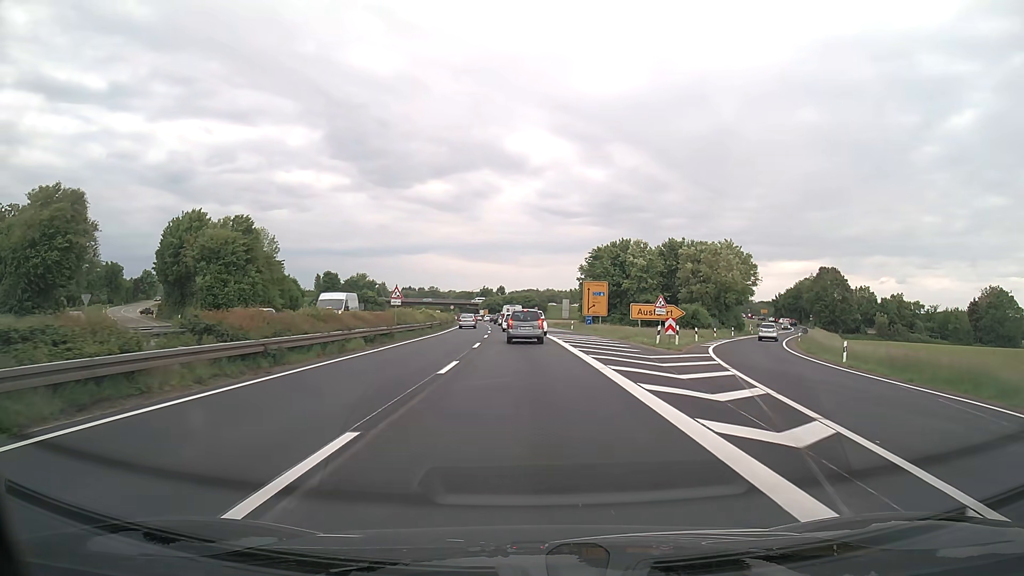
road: trunk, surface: asphalt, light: Day
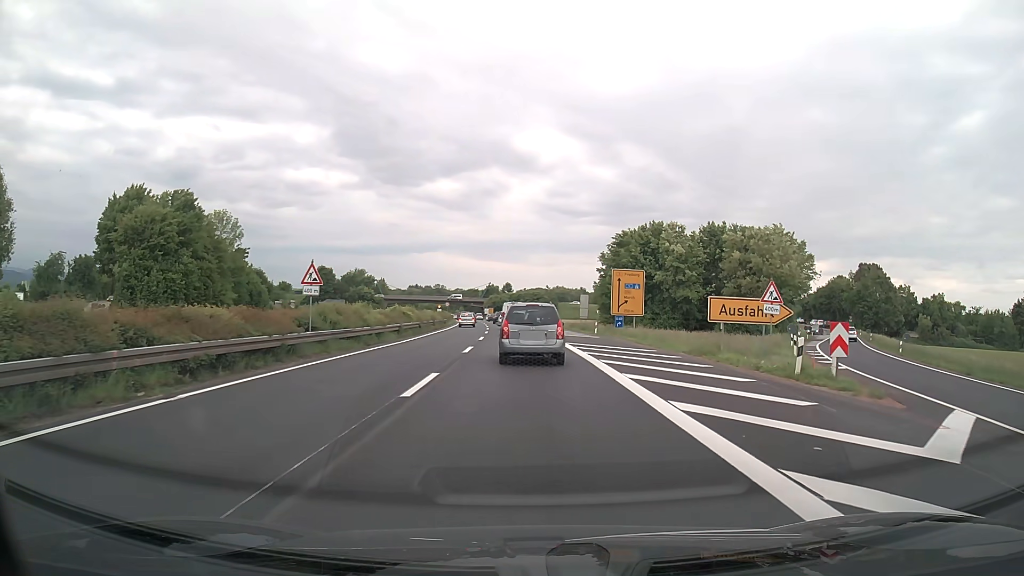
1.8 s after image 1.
(-0.1, +16.4) m; -1°
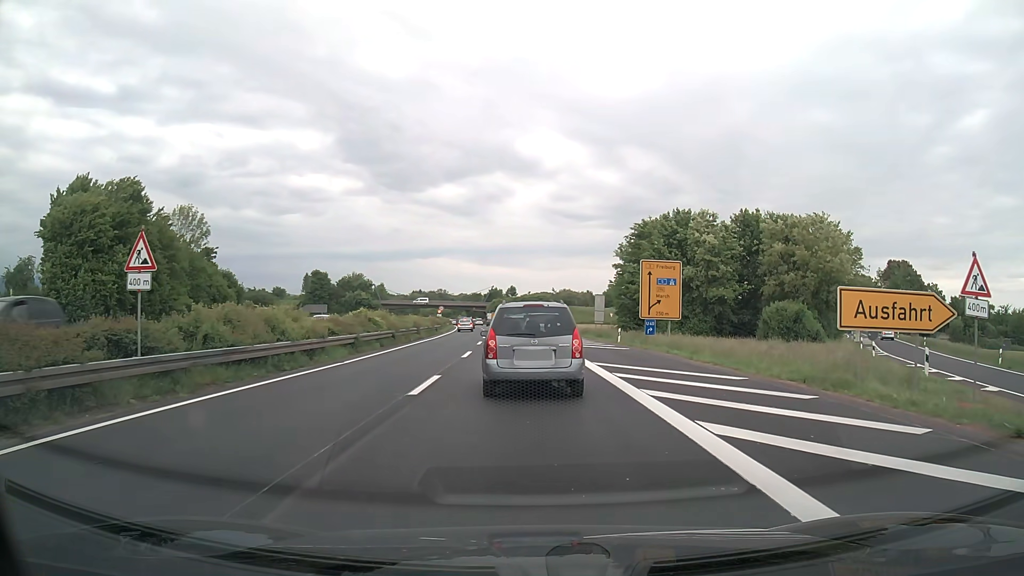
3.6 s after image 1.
(0.0, +10.7) m; 0°
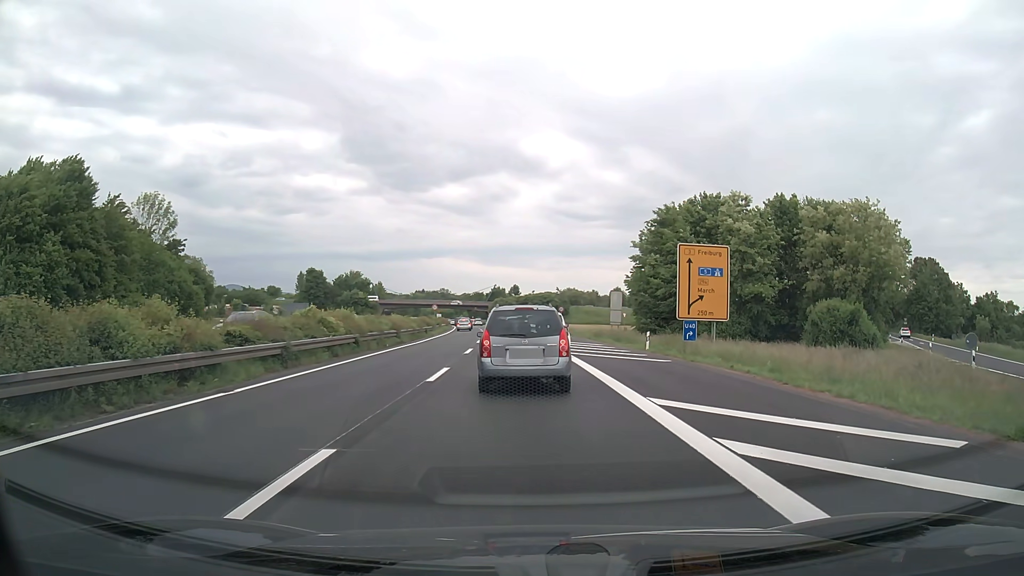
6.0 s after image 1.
(0.0, +8.6) m; 0°
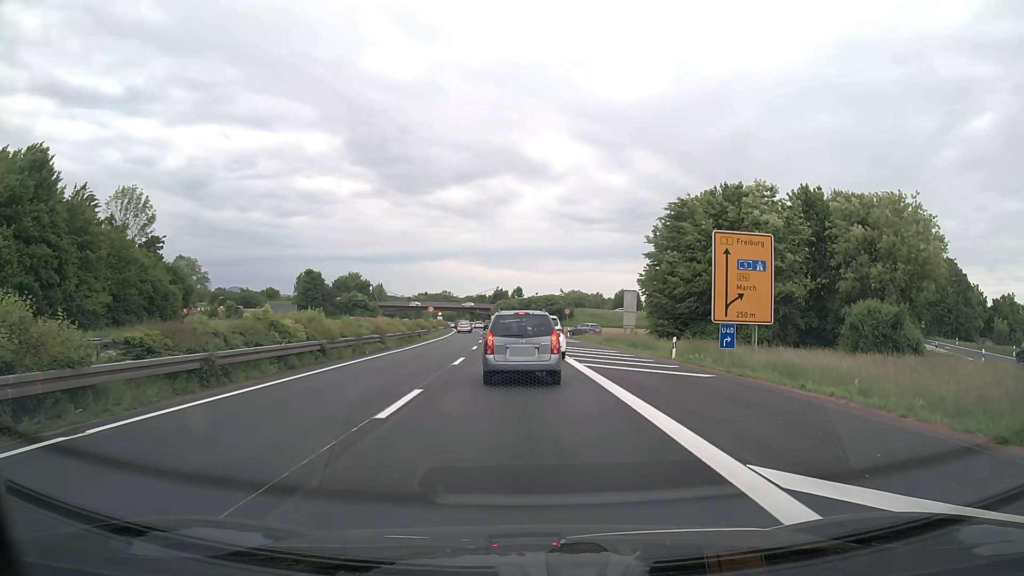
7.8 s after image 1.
(0.0, +5.4) m; 0°
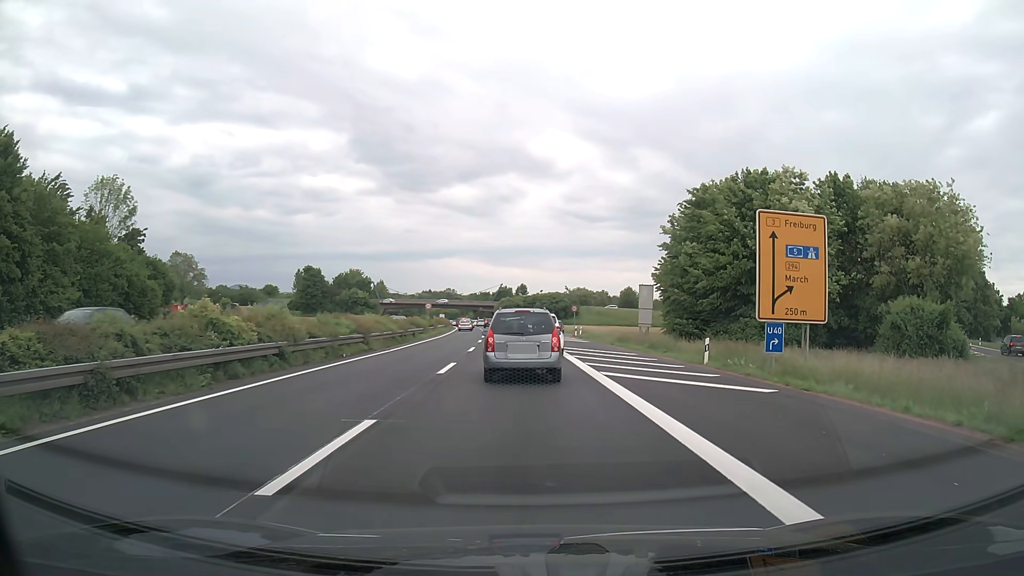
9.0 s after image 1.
(0.0, +4.6) m; 0°
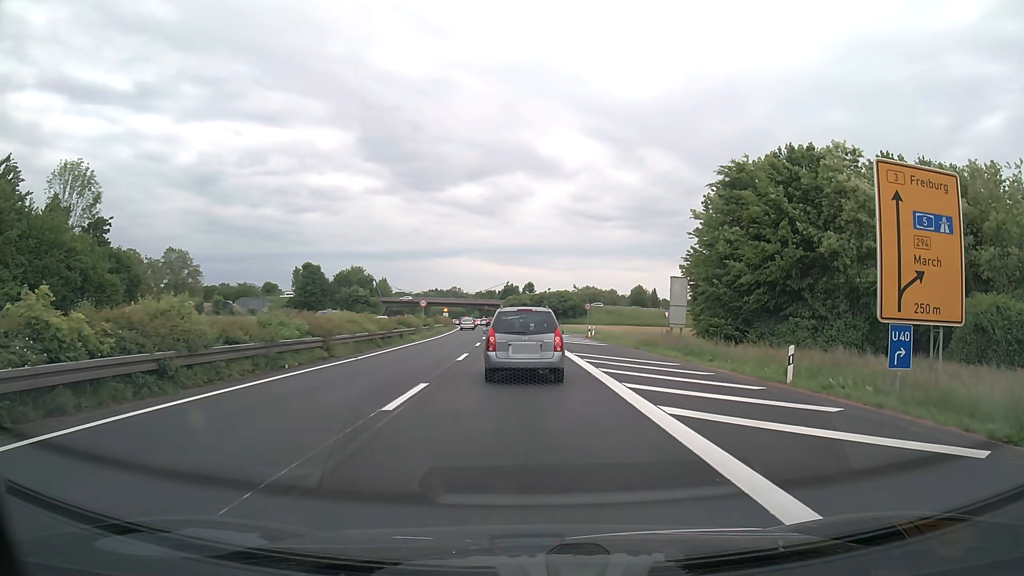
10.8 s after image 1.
(0.0, +7.2) m; 0°
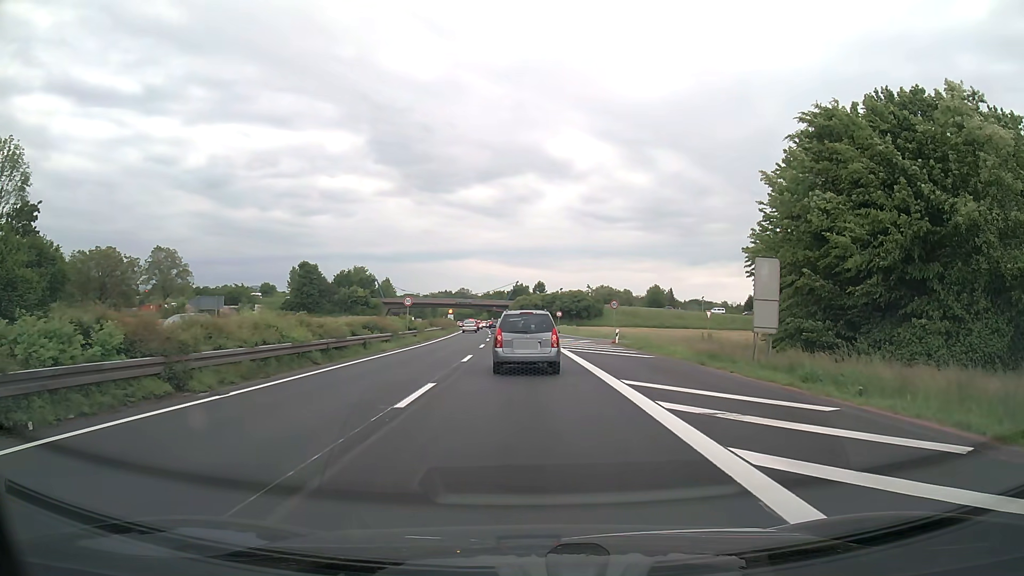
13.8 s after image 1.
(-0.1, +11.6) m; -1°
